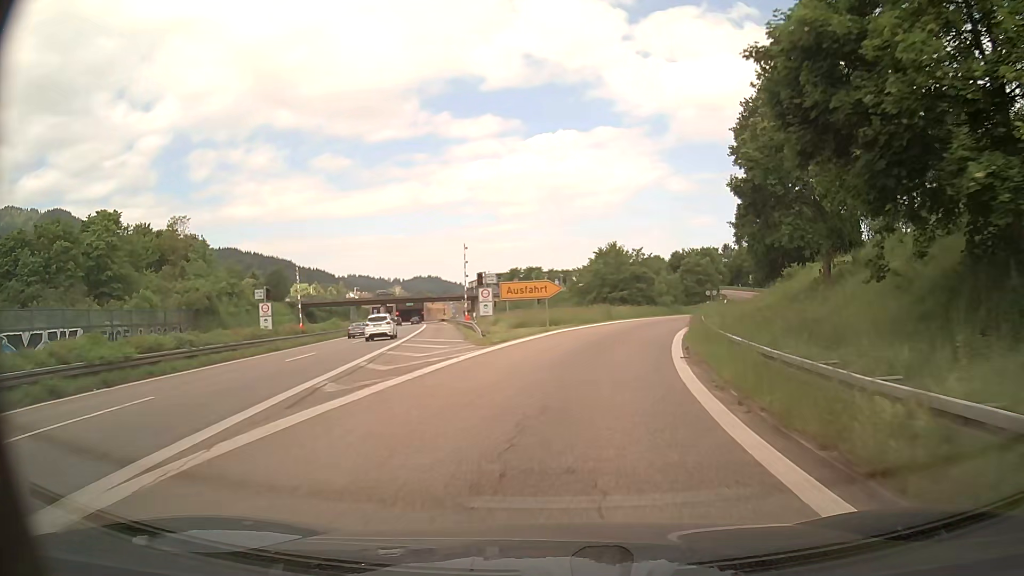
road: trunk_link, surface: asphalt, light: Day
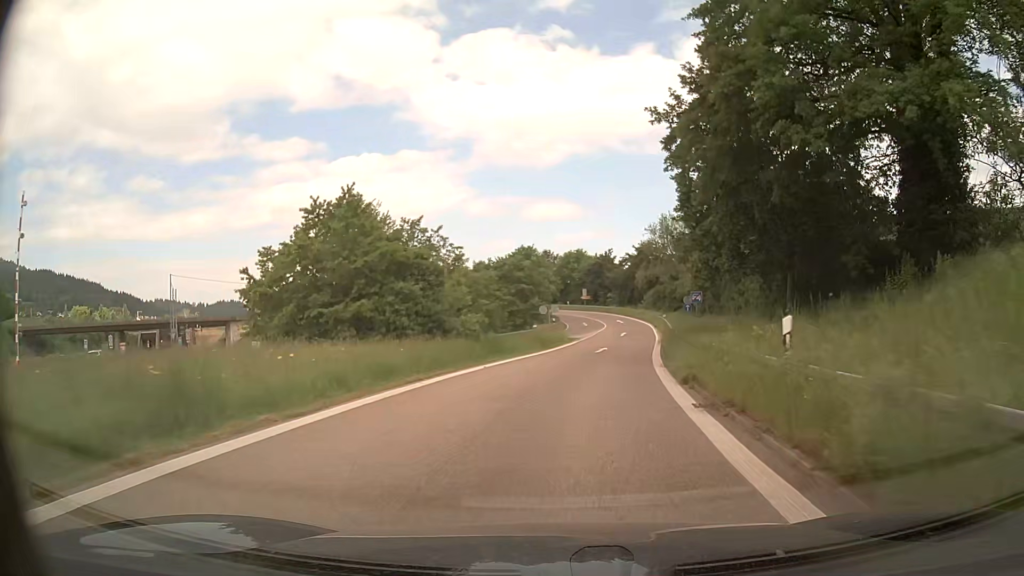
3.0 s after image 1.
(+5.5, +36.1) m; +17°
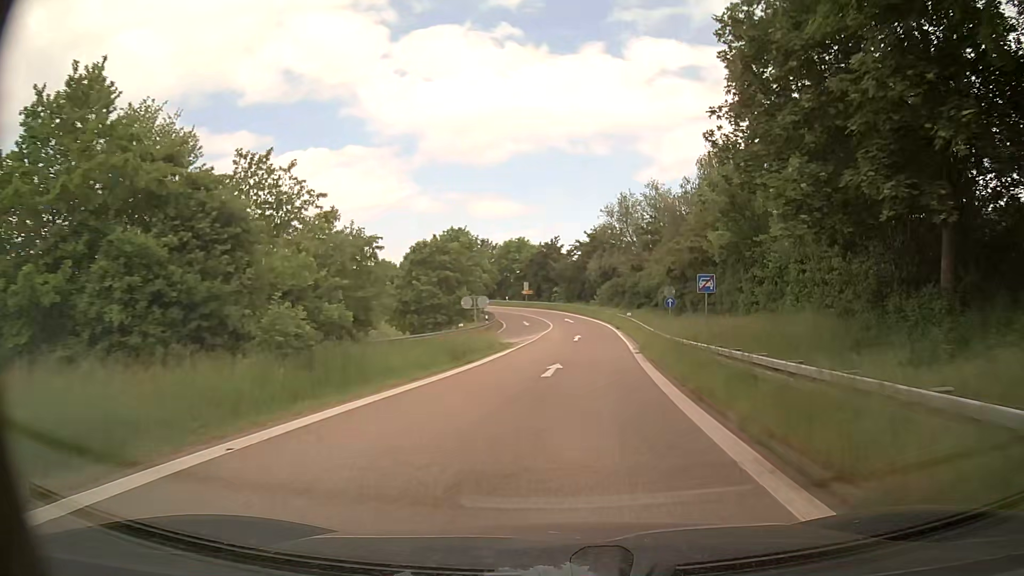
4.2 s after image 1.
(+0.6, +14.0) m; +4°
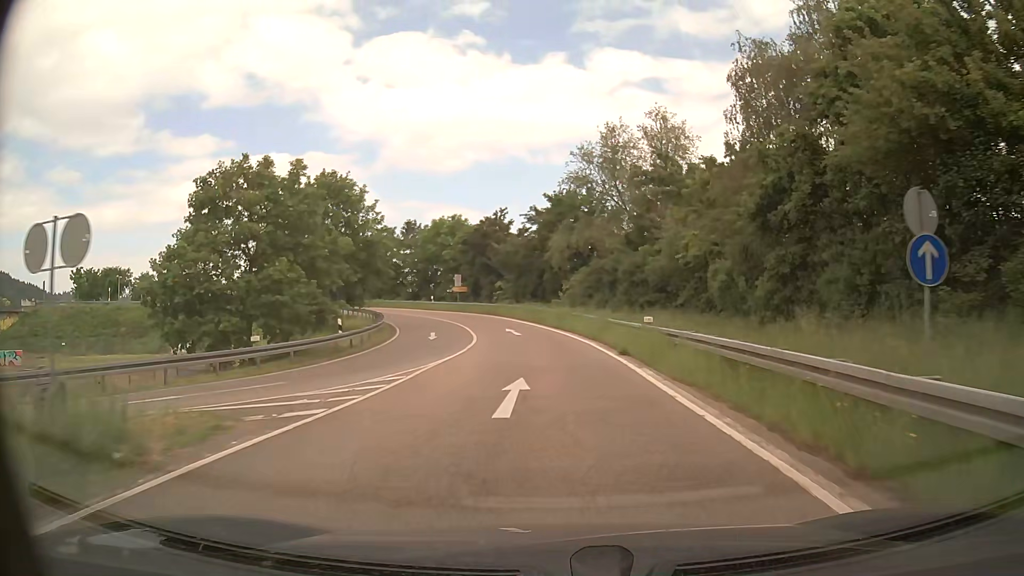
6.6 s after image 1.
(+1.5, +27.8) m; +4°
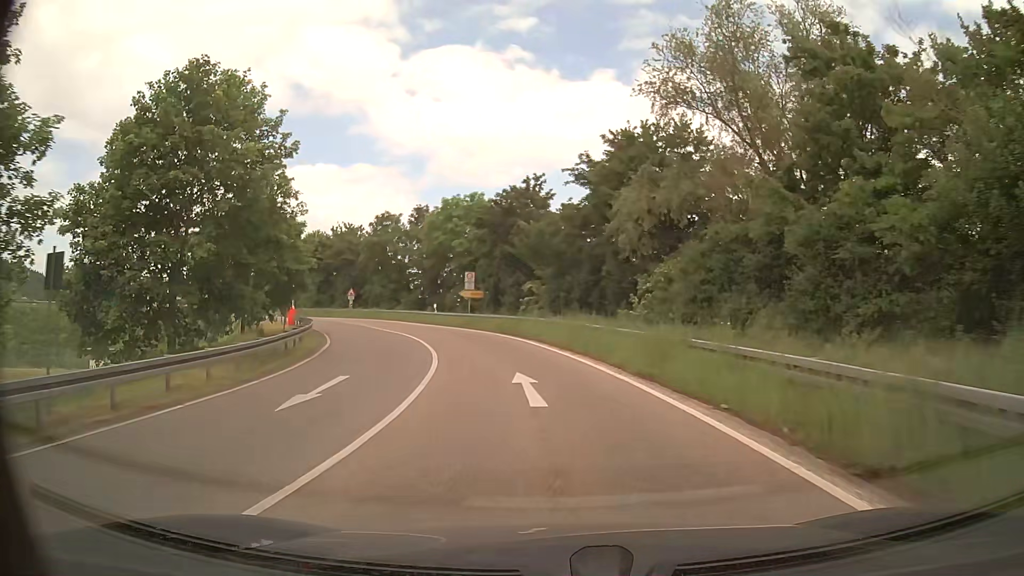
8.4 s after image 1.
(-0.5, +20.3) m; -3°
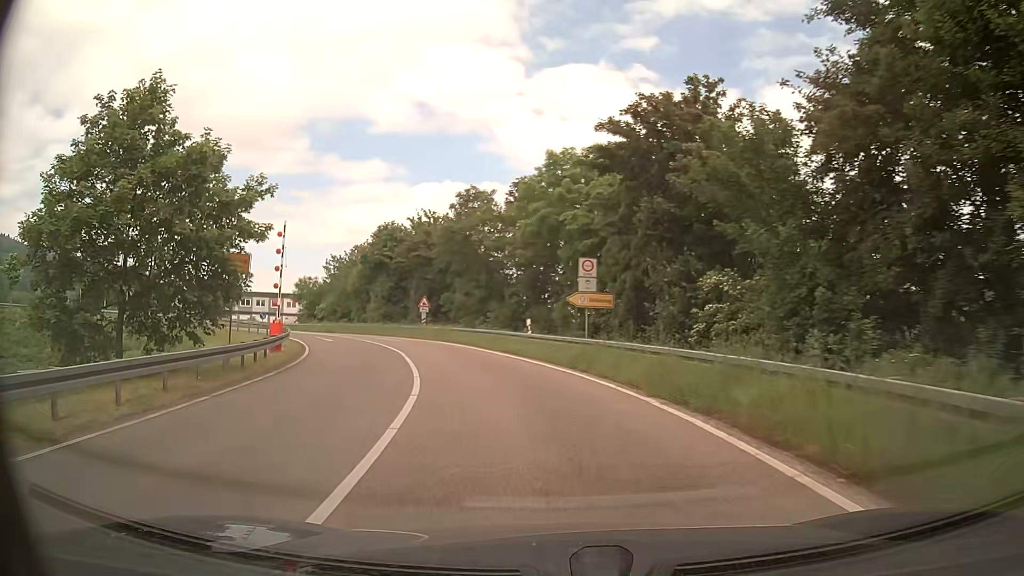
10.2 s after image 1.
(-1.8, +19.3) m; -11°
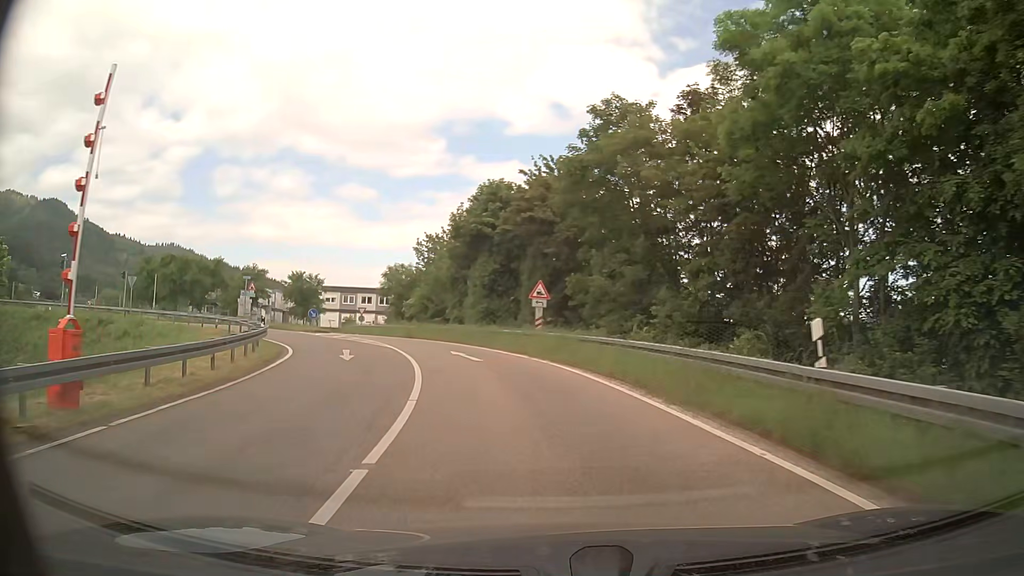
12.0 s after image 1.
(-2.1, +17.8) m; -11°
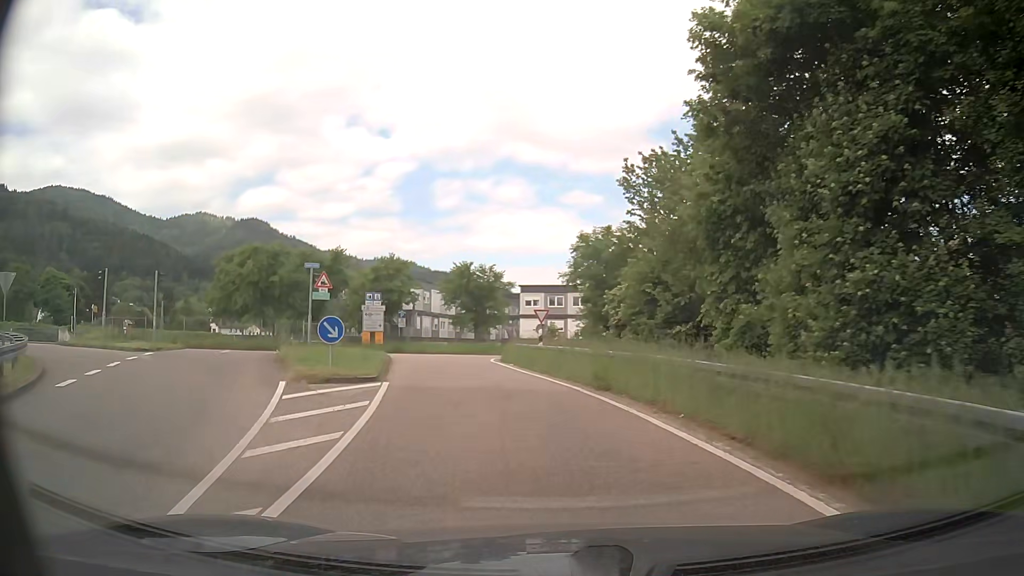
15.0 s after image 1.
(-4.5, +26.1) m; -21°
(-1, +10) (-3, +20) (-5, +30) (-3, +39) (+2, +48) (+10, +54) (+17, +61) (+23, +69) (+29, +77) (+34, +86) m
